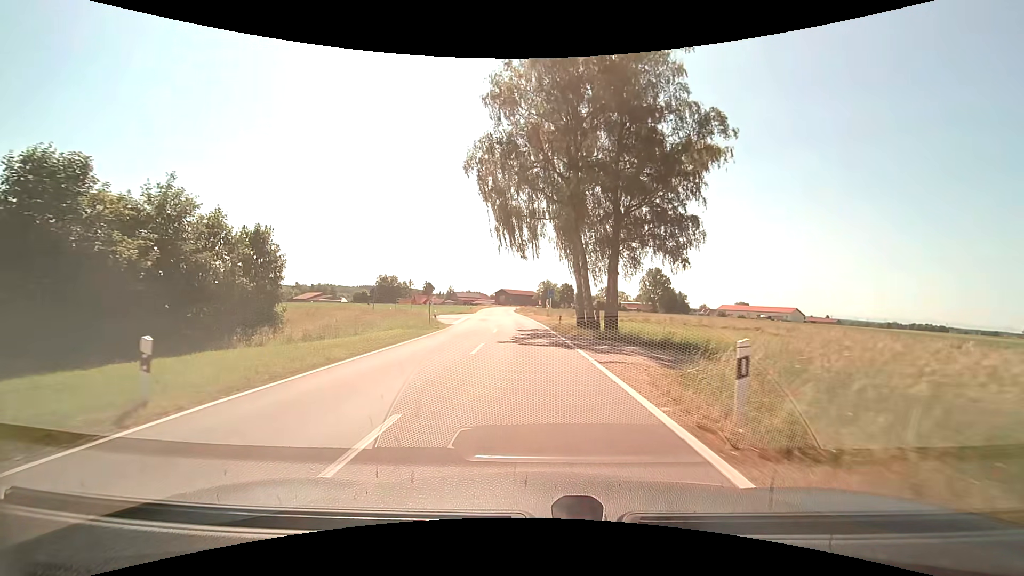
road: tertiary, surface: asphalt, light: Day
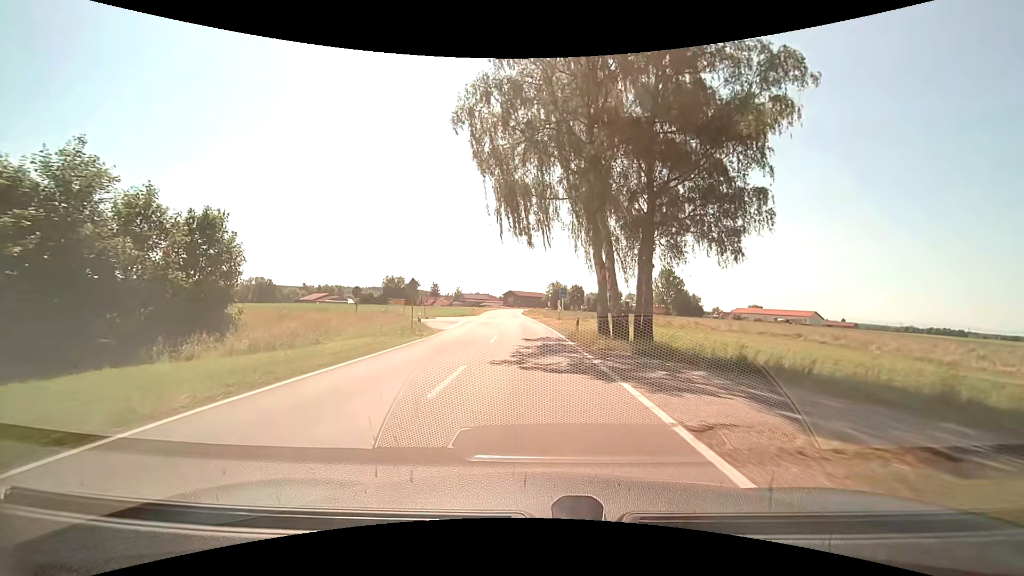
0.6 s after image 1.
(-0.1, +6.6) m; -1°
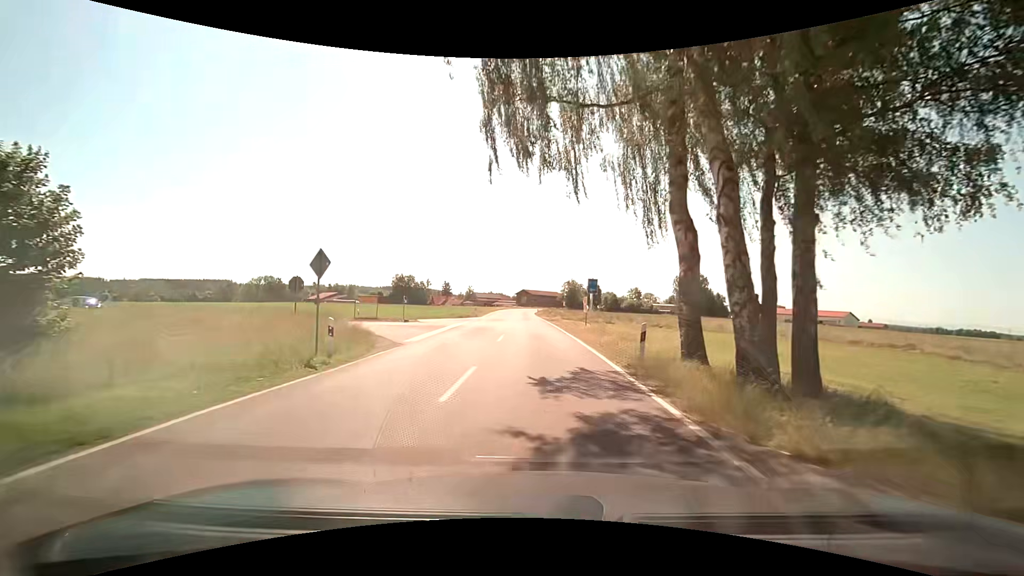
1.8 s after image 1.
(-0.2, +12.3) m; -2°
(0, +10) (0, +20) (0, +30) (-4, +39) (-13, +42) (-23, +43) (-33, +45) (-42, +48) (-52, +52) (-61, +56) m
